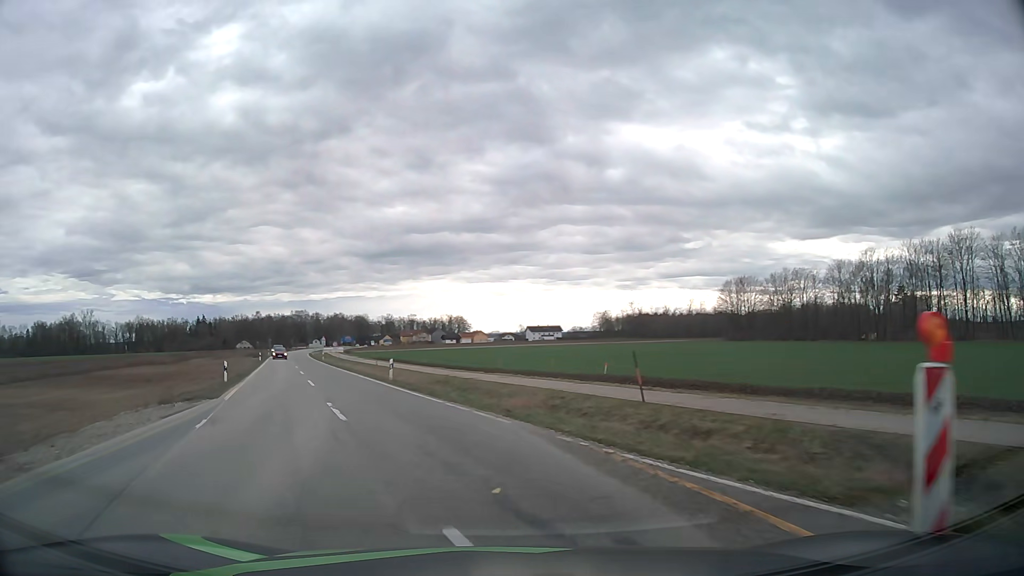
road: tertiary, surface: asphalt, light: Day
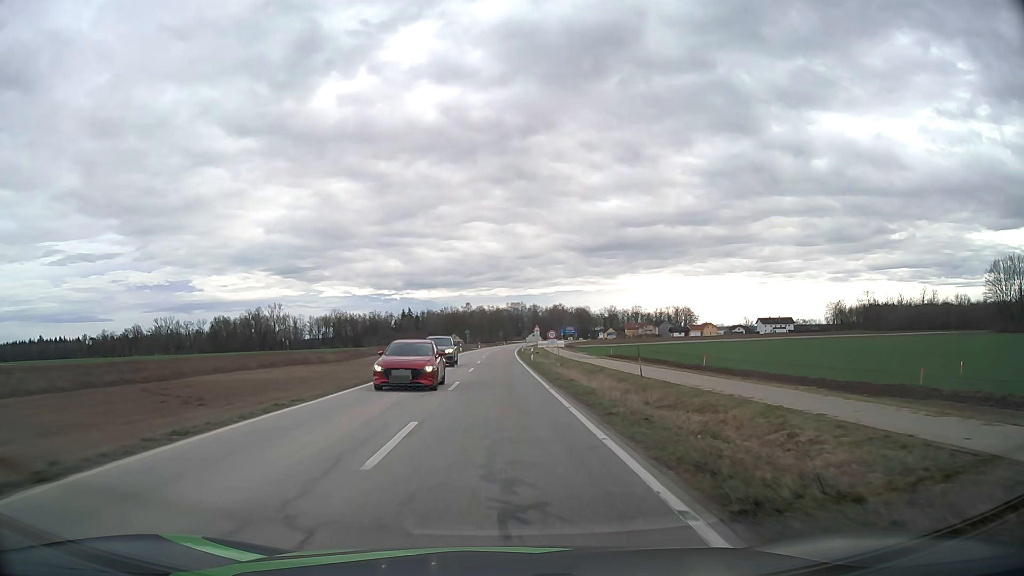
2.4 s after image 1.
(-7.2, +29.5) m; -19°
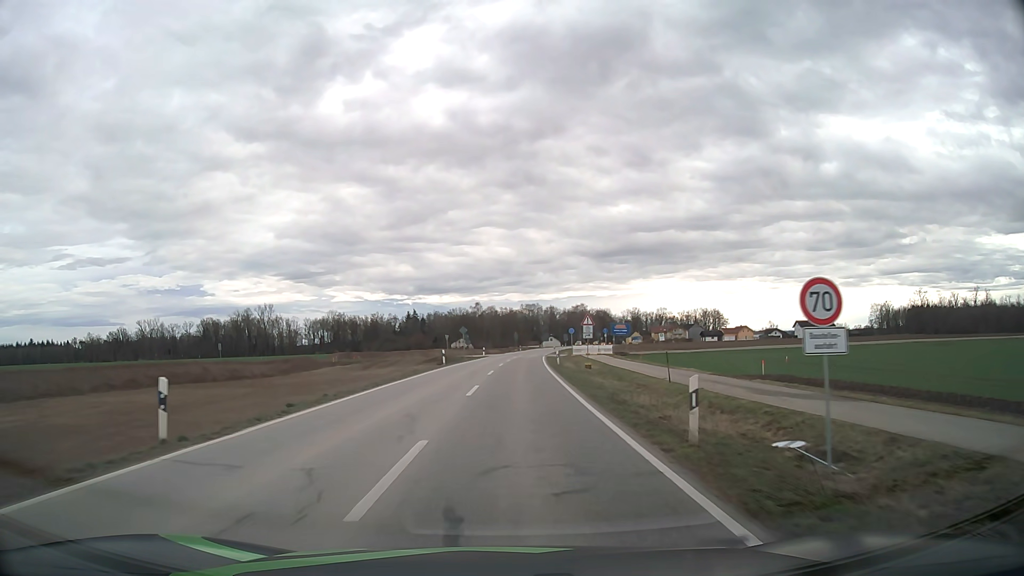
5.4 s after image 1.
(-0.5, +38.7) m; -1°
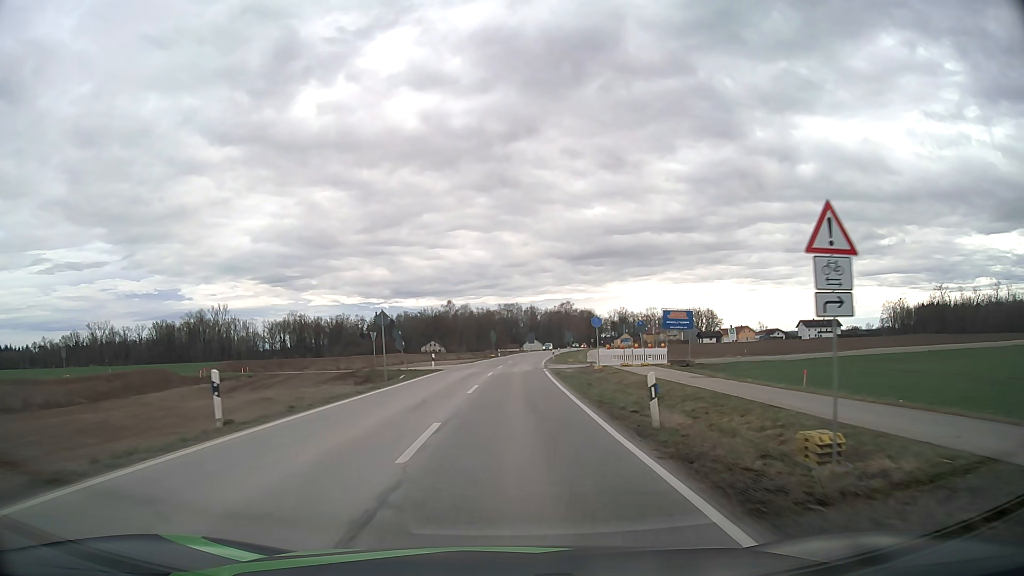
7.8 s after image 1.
(+0.5, +34.2) m; +2°
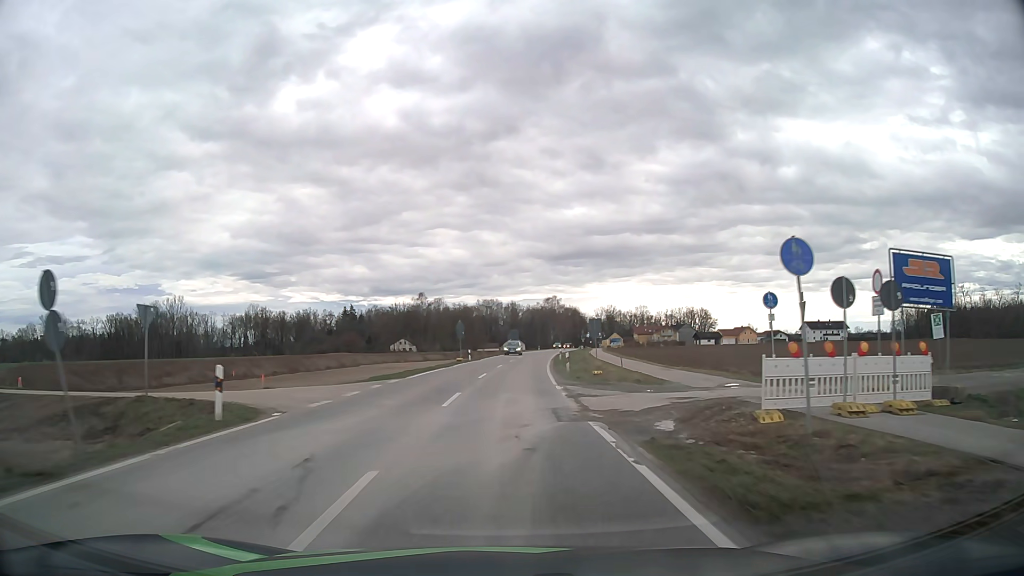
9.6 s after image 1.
(+0.4, +28.9) m; +2°
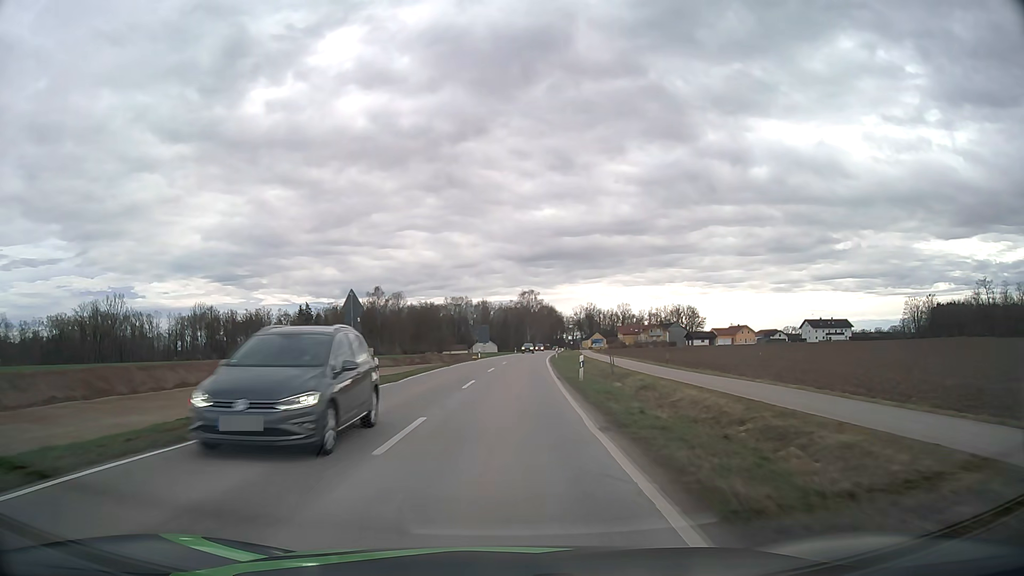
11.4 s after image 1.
(+0.7, +30.3) m; +2°
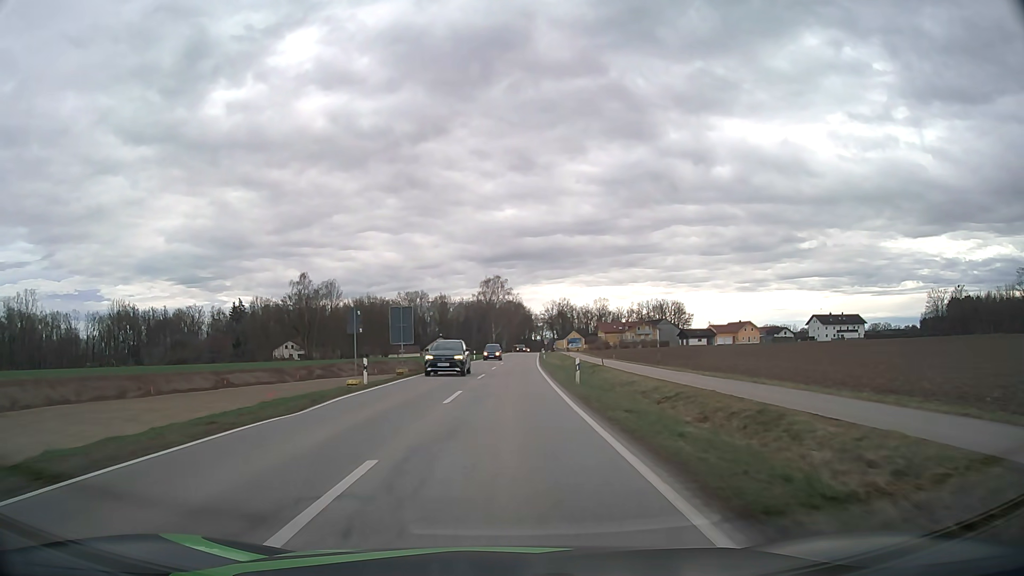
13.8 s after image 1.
(+1.0, +41.4) m; +3°
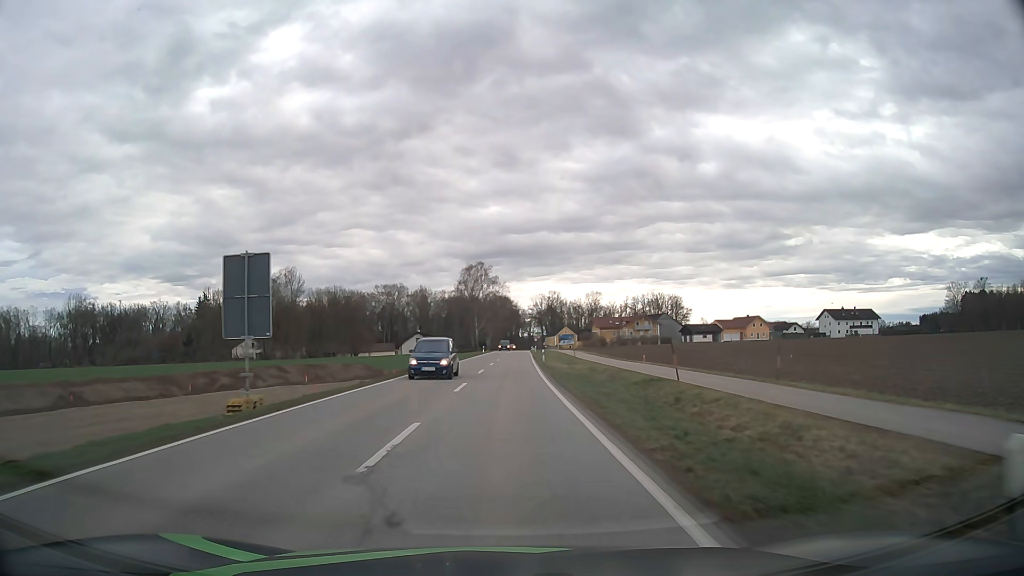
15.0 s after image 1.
(+0.2, +21.0) m; +1°
(0, +10) (0, +20) (0, +30) (0, +40) (+1, +50) (+1, +60) (+1, +70) (+2, +80) (+2, +90) (+2, +100) m
